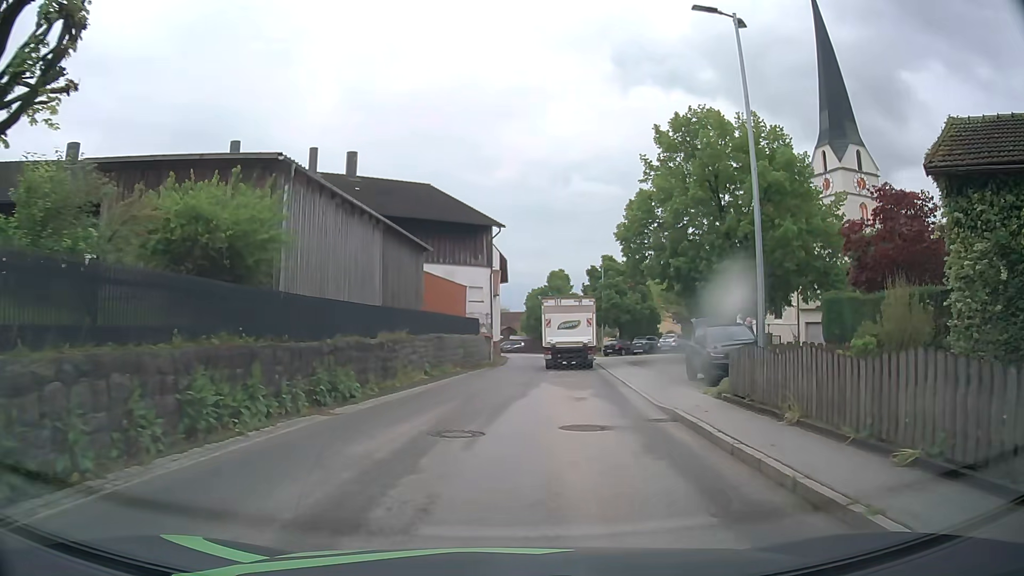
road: tertiary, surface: asphalt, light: Day
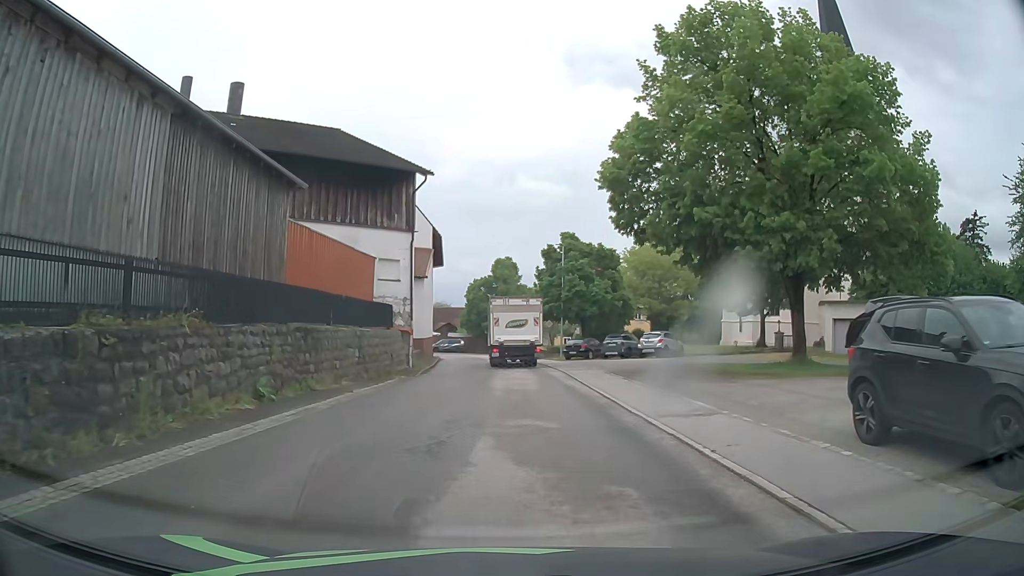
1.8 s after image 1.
(+0.8, +13.5) m; +5°
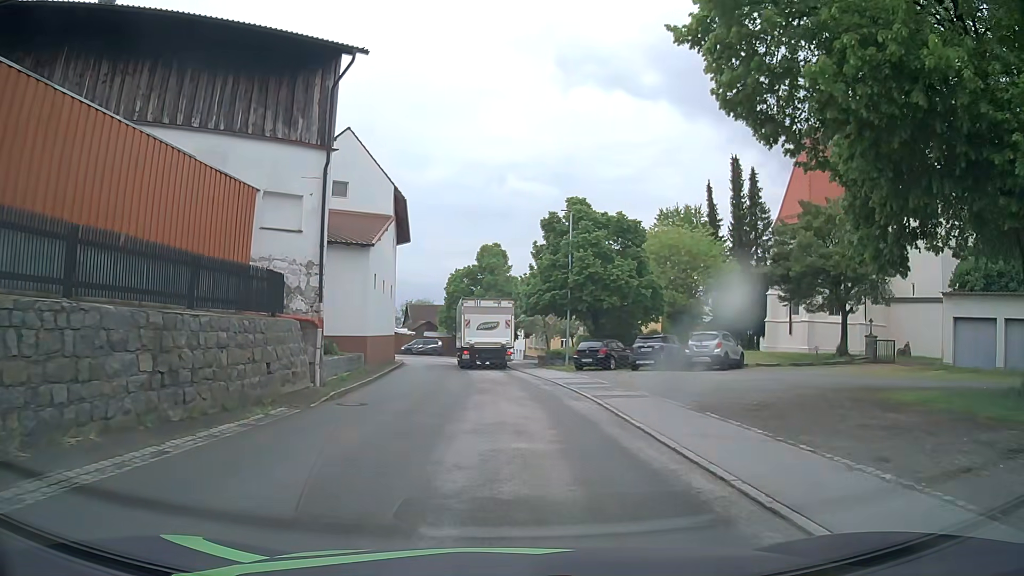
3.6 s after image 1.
(+0.2, +13.6) m; +1°
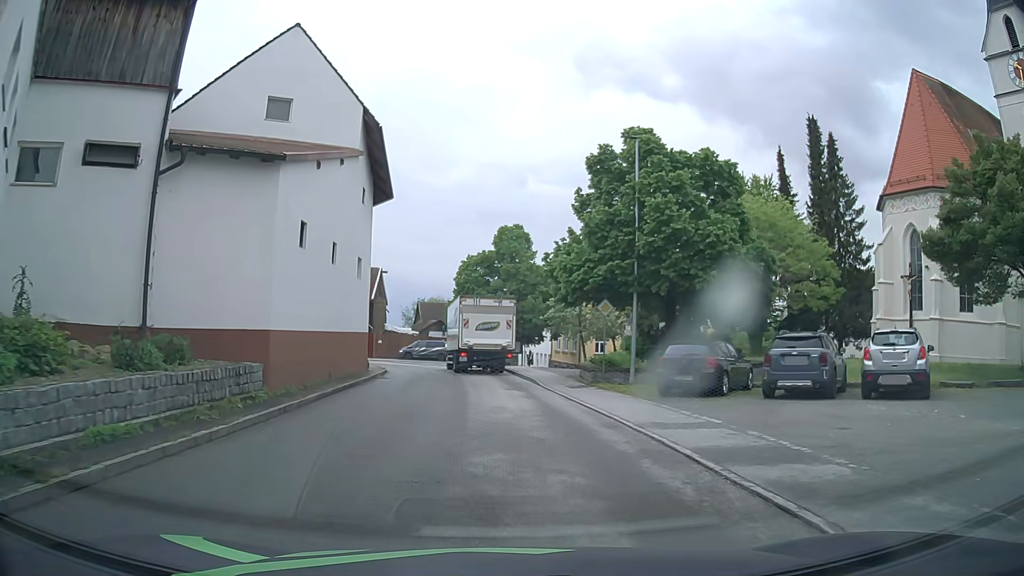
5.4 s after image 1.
(-0.1, +13.6) m; -2°
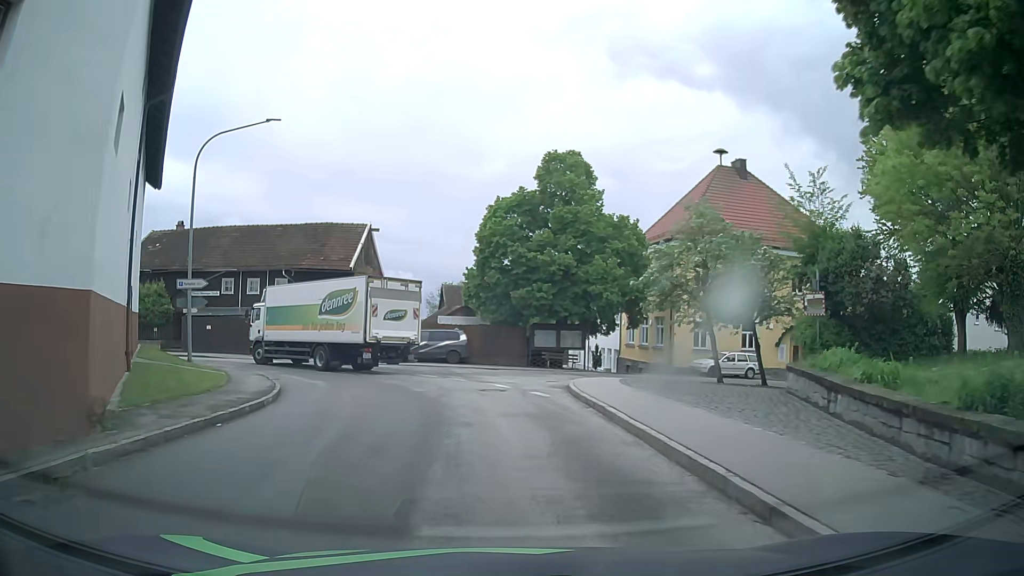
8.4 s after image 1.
(-0.5, +22.1) m; -3°
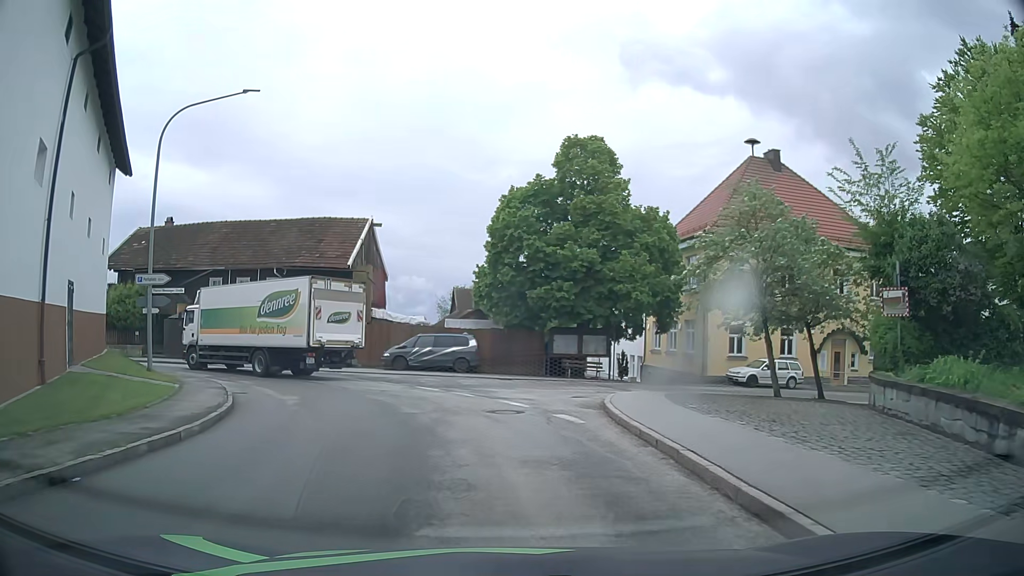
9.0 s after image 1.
(0.0, +4.1) m; -1°
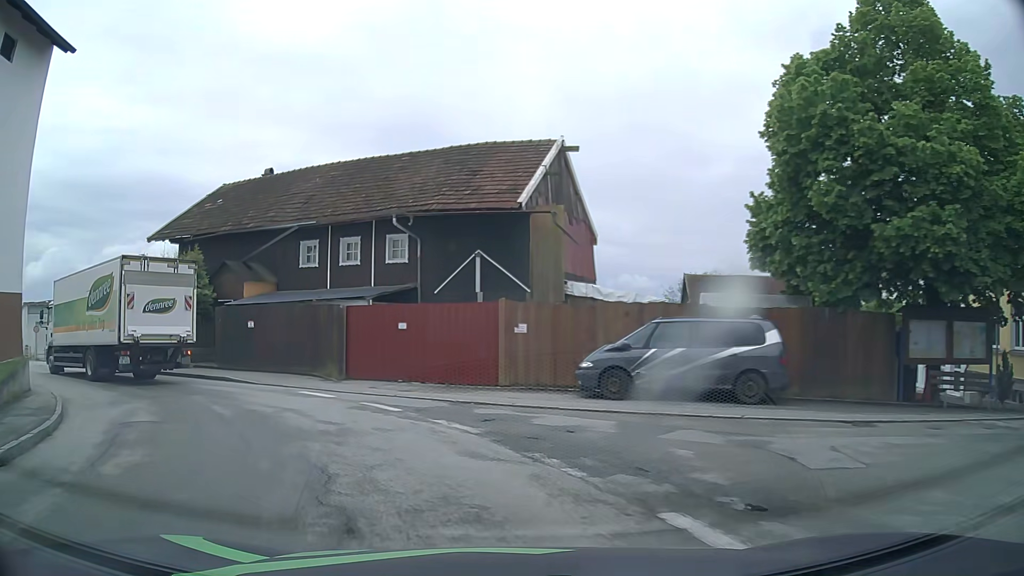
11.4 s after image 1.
(-1.7, +16.4) m; -18°
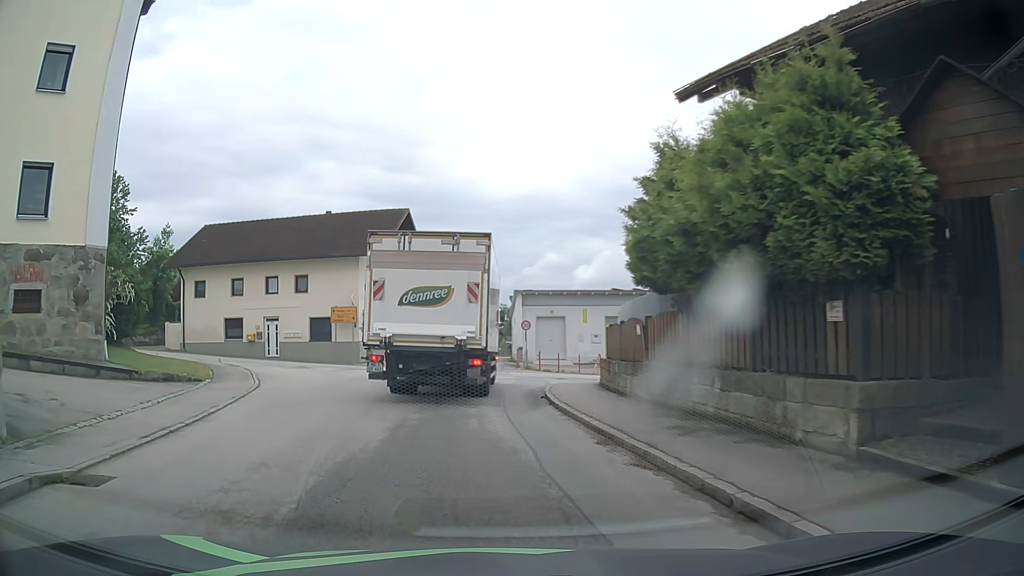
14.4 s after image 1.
(-8.4, +17.3) m; -49°
(-1, +10) (-1, +20) (+2, +29) (+10, +36) (+19, +38) (+29, +41) (+39, +42) (+49, +44) (+59, +45) (+69, +46) m
